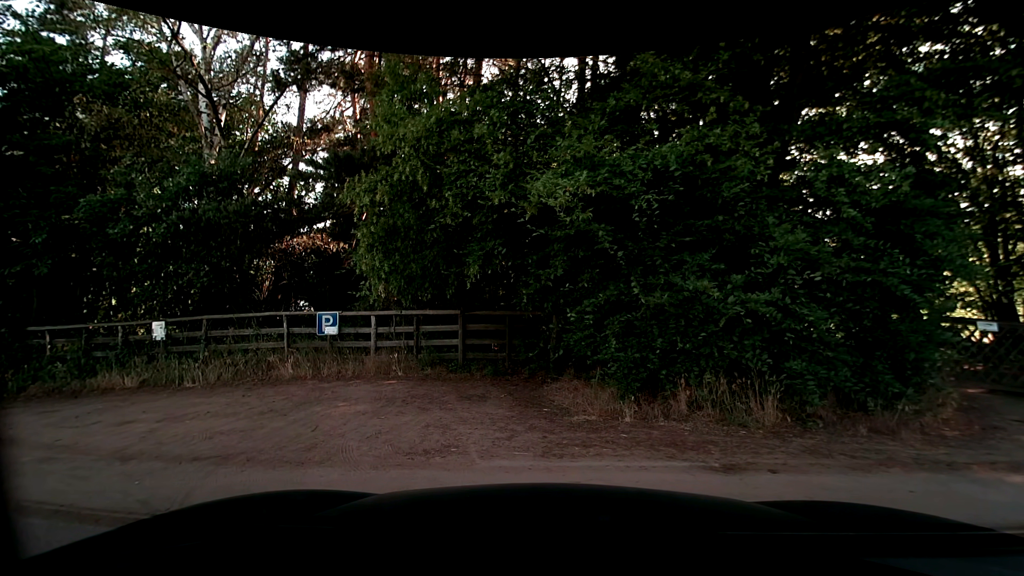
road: secondary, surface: asphalt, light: Day
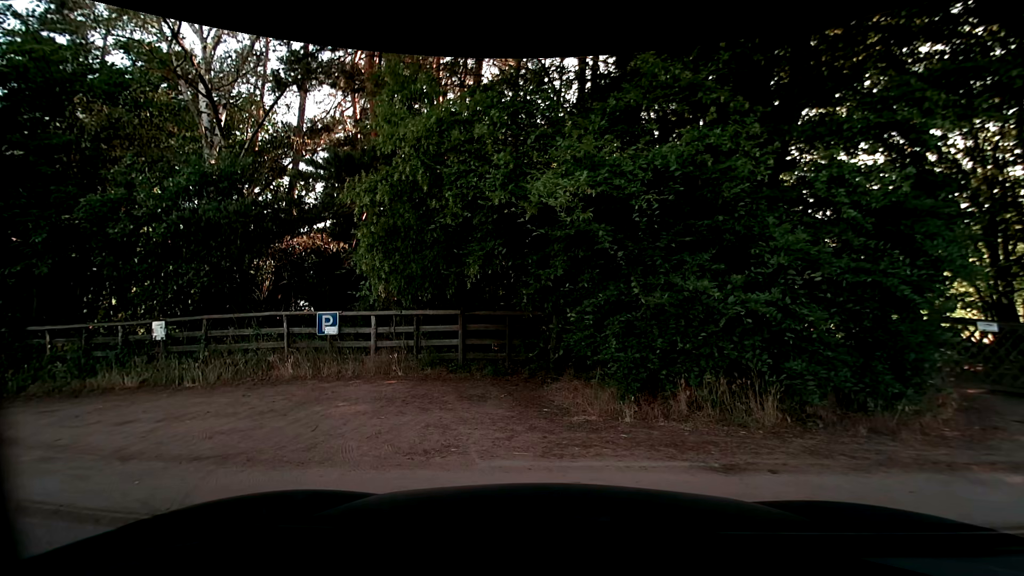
(0.0, 0.0) m; 0°
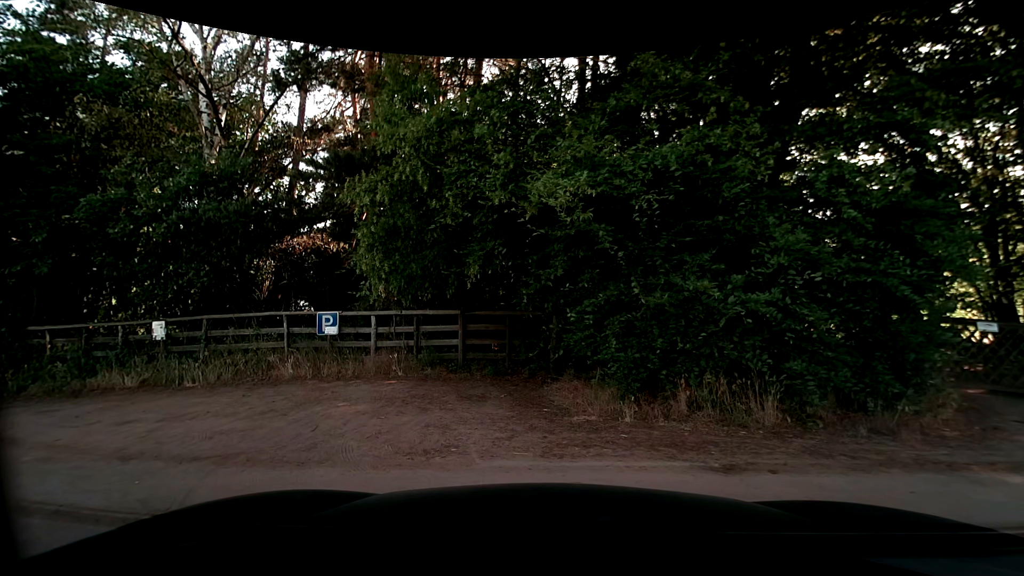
(0.0, 0.0) m; 0°
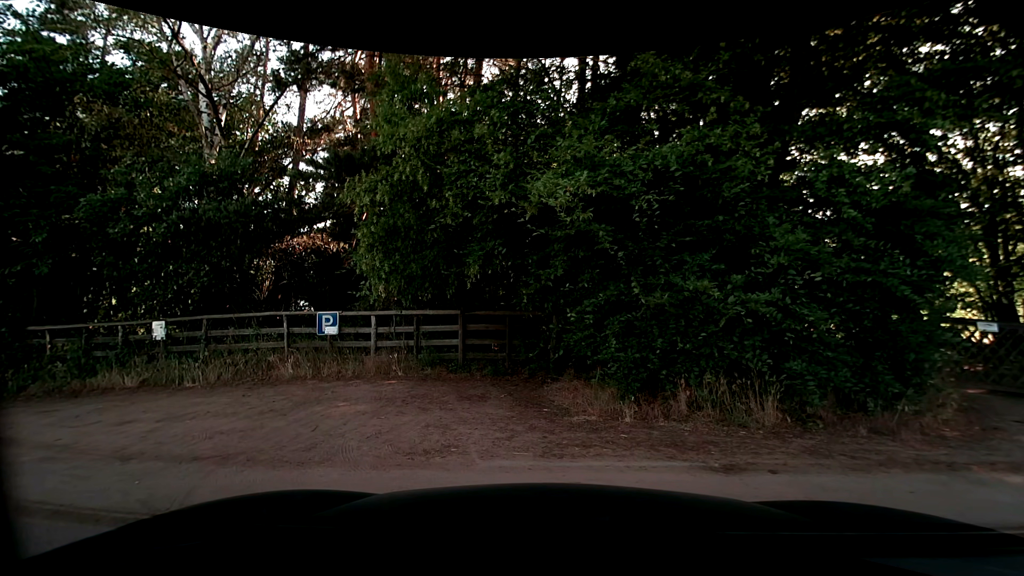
(0.0, 0.0) m; 0°
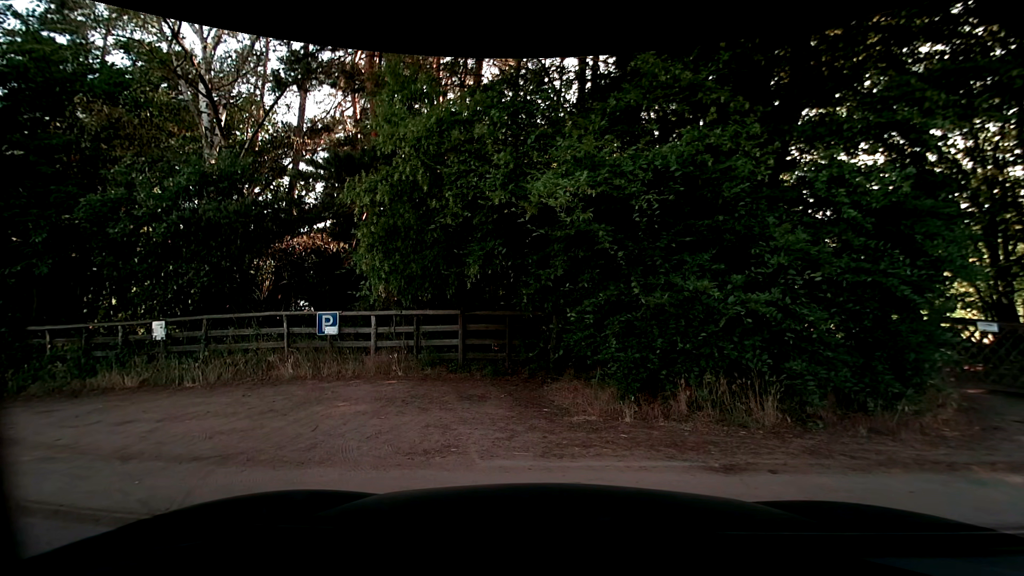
(0.0, 0.0) m; 0°
